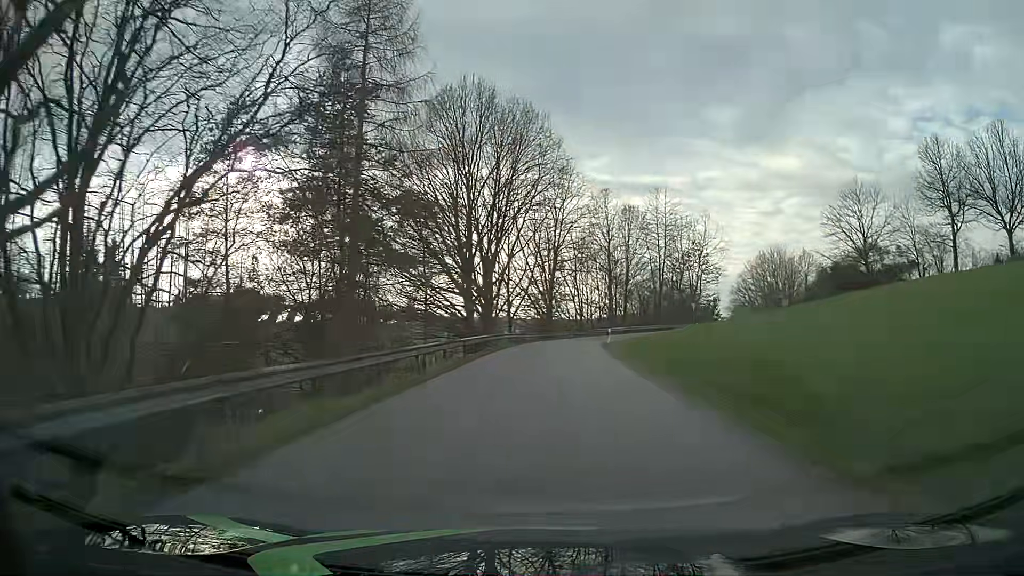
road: residential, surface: asphalt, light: Day
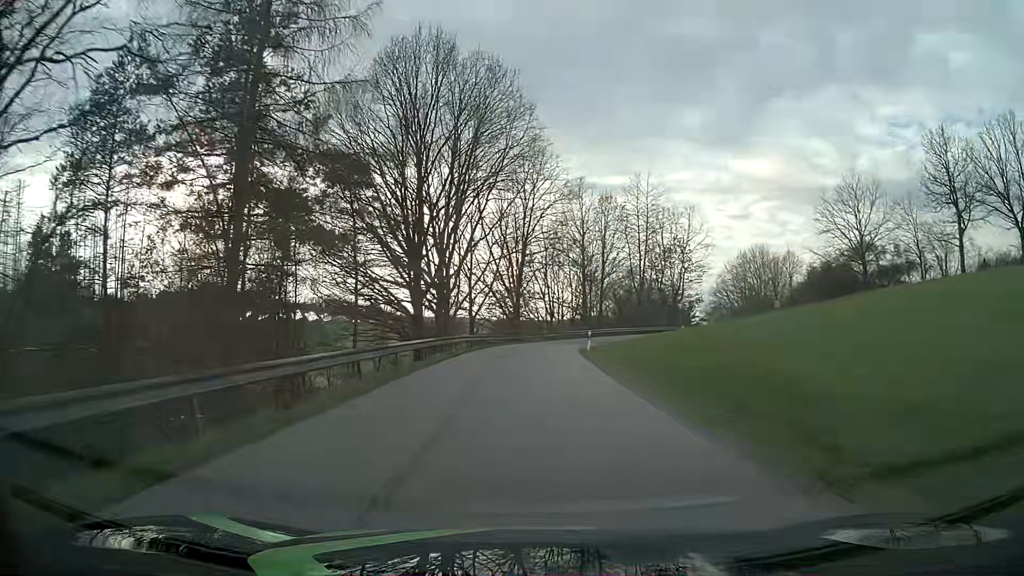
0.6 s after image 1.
(+0.2, +7.9) m; +3°
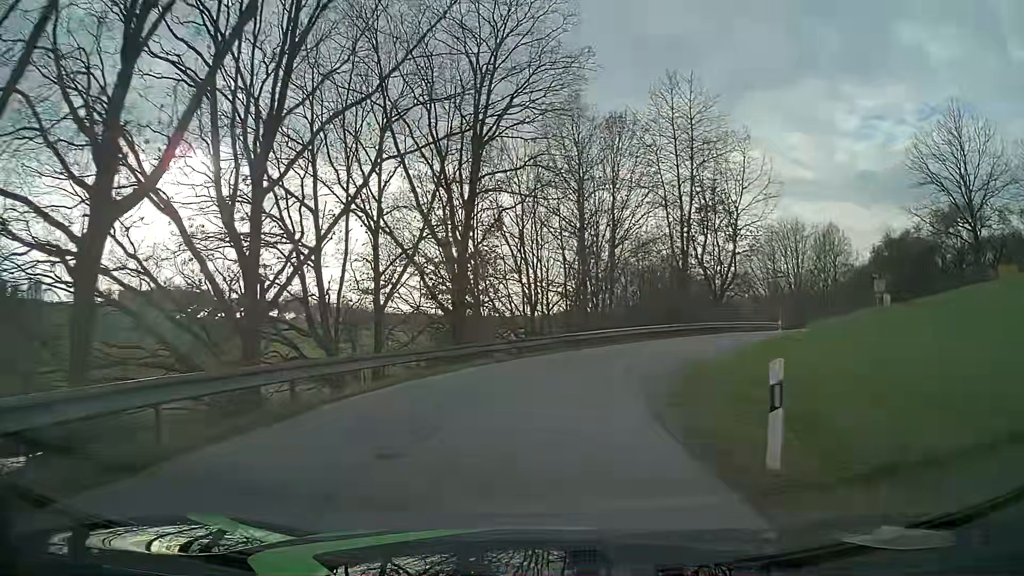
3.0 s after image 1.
(+0.8, +28.7) m; +3°
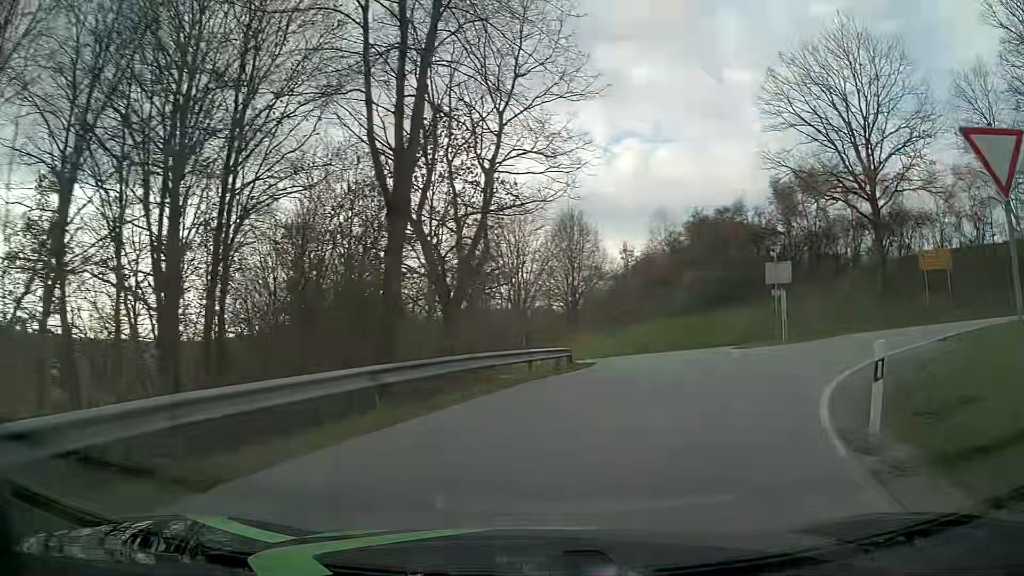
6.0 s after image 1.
(+3.9, +26.6) m; +26°
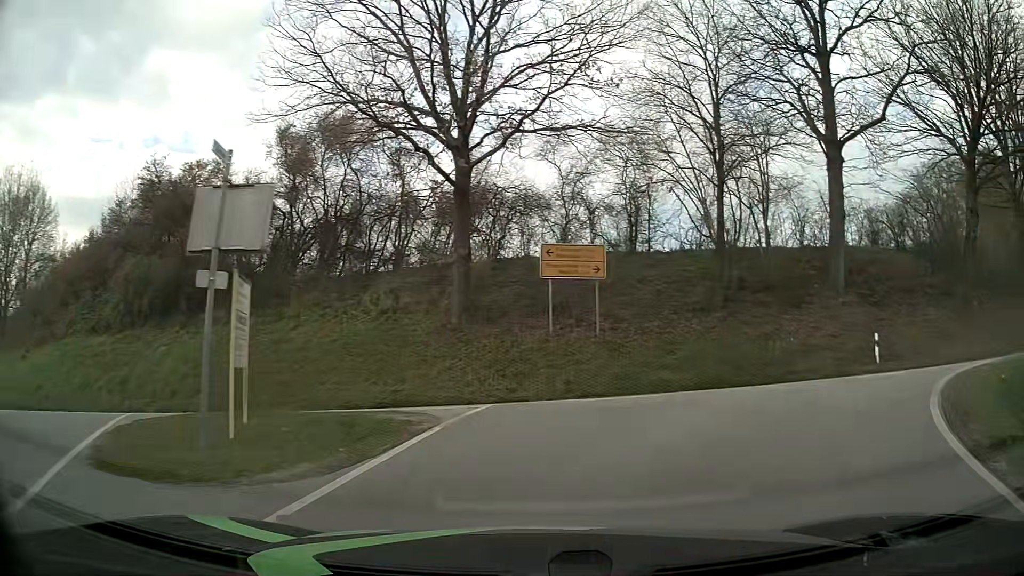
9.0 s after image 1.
(+6.4, +17.6) m; +43°
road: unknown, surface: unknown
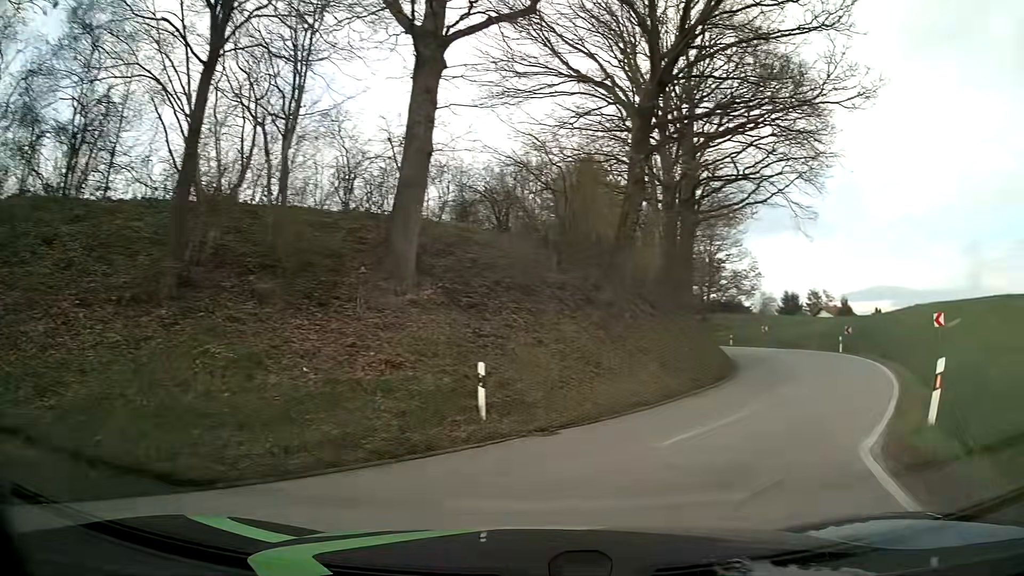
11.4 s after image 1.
(+4.1, +11.6) m; +38°
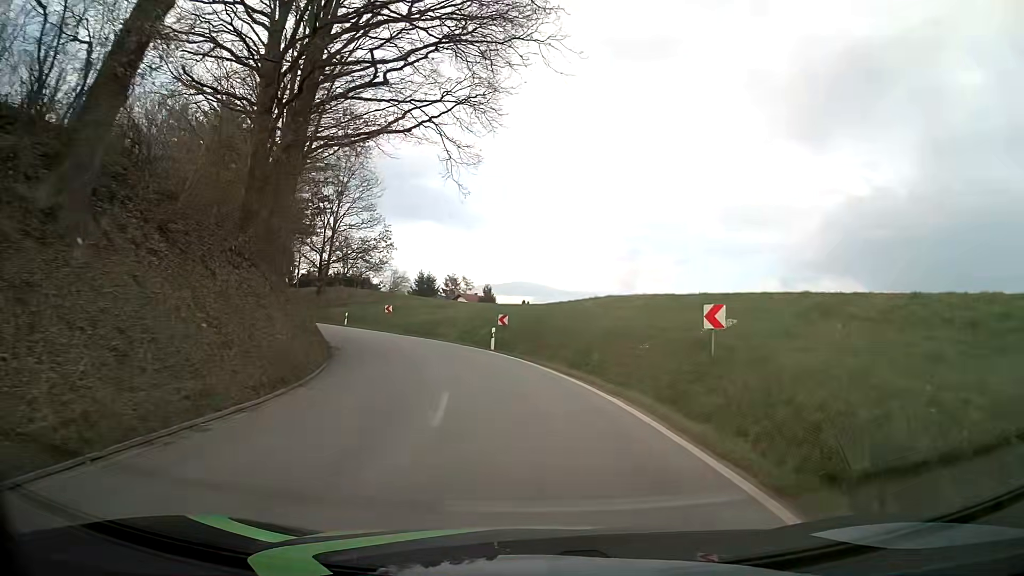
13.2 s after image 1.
(+4.2, +11.8) m; +33°
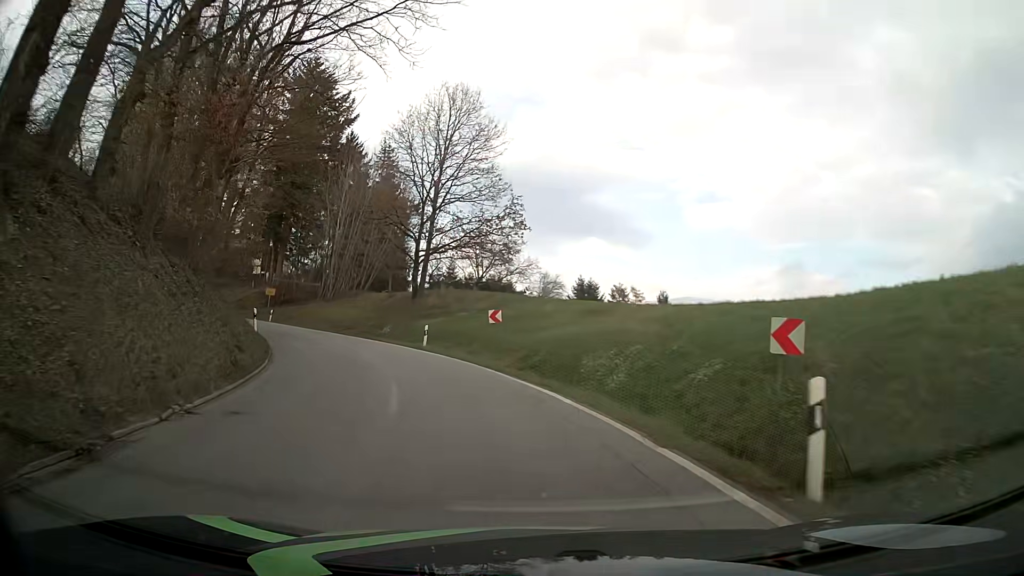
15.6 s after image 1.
(-1.6, +24.2) m; -12°
(-1, +10) (-3, +20) (-6, +29) (-11, +38) (-17, +46) (-23, +54) (-30, +61) (-38, +68) (-45, +75) (-52, +81) m
